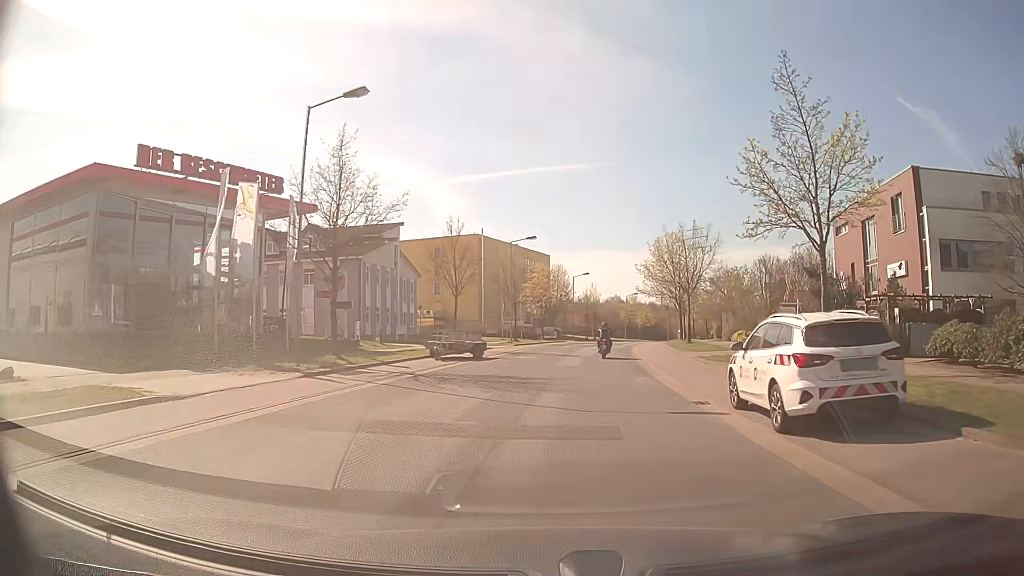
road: residential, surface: asphalt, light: Day
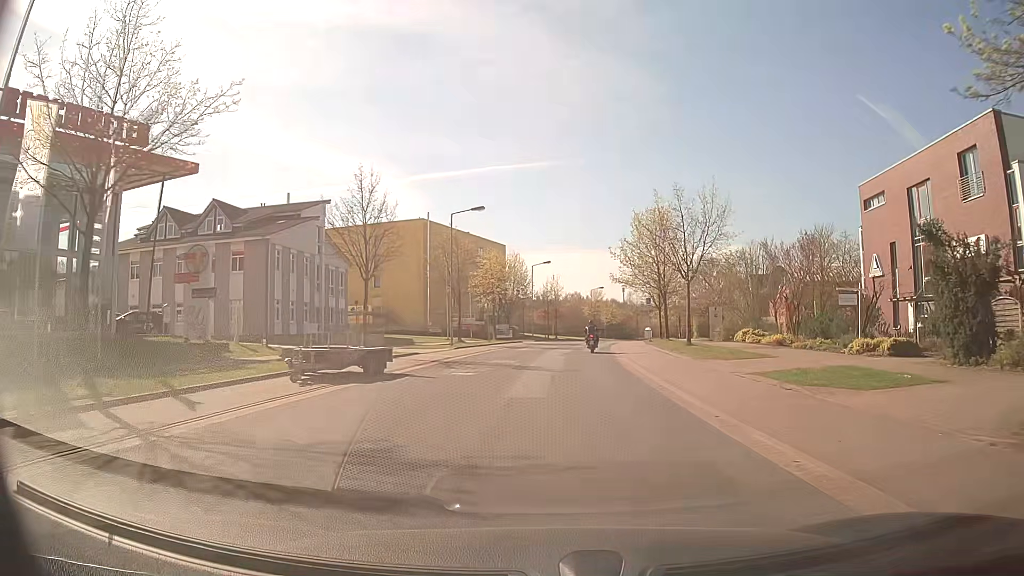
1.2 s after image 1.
(+0.4, +12.1) m; +4°
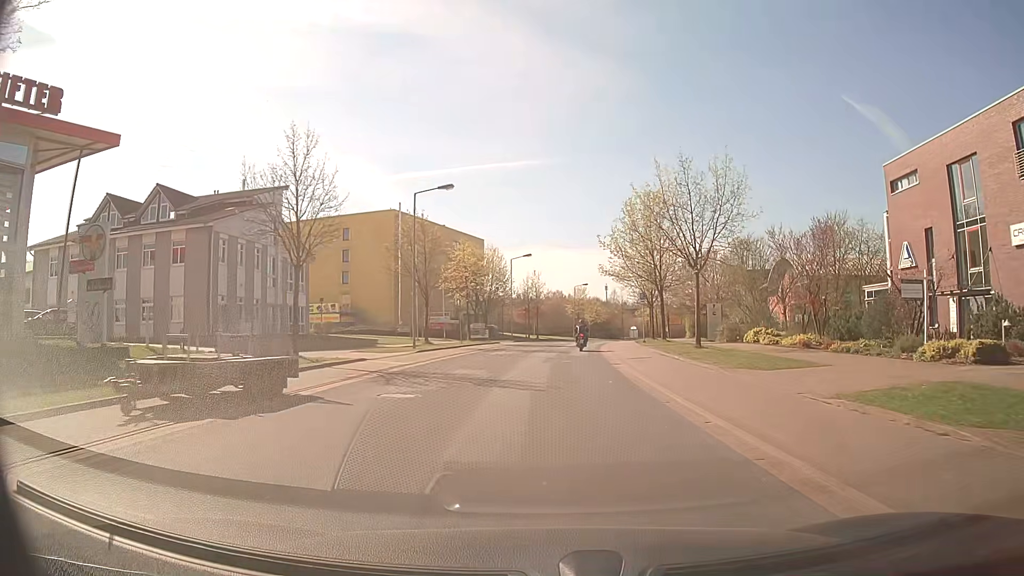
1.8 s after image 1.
(0.0, +6.1) m; +1°
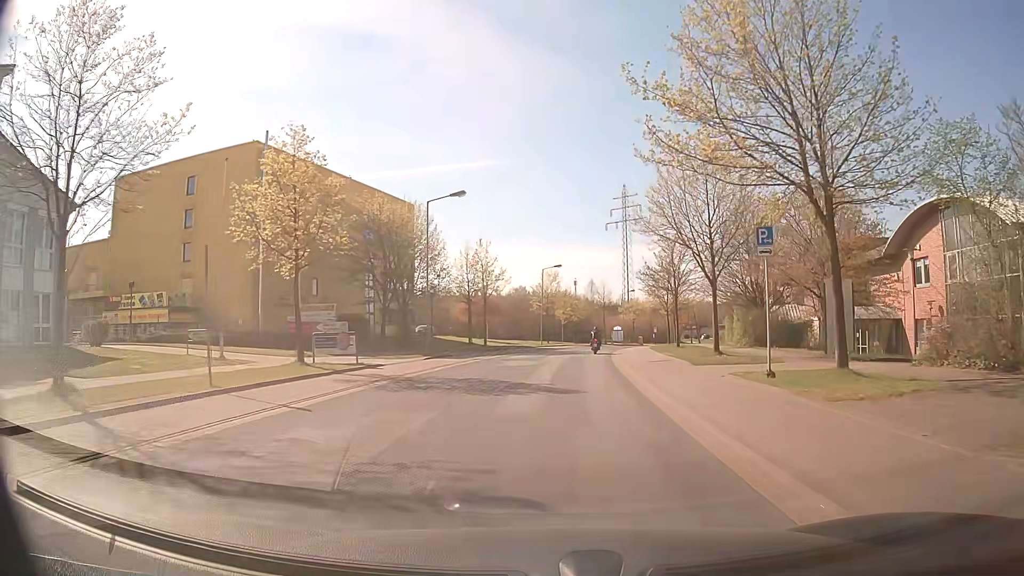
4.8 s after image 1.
(+1.1, +30.5) m; +3°
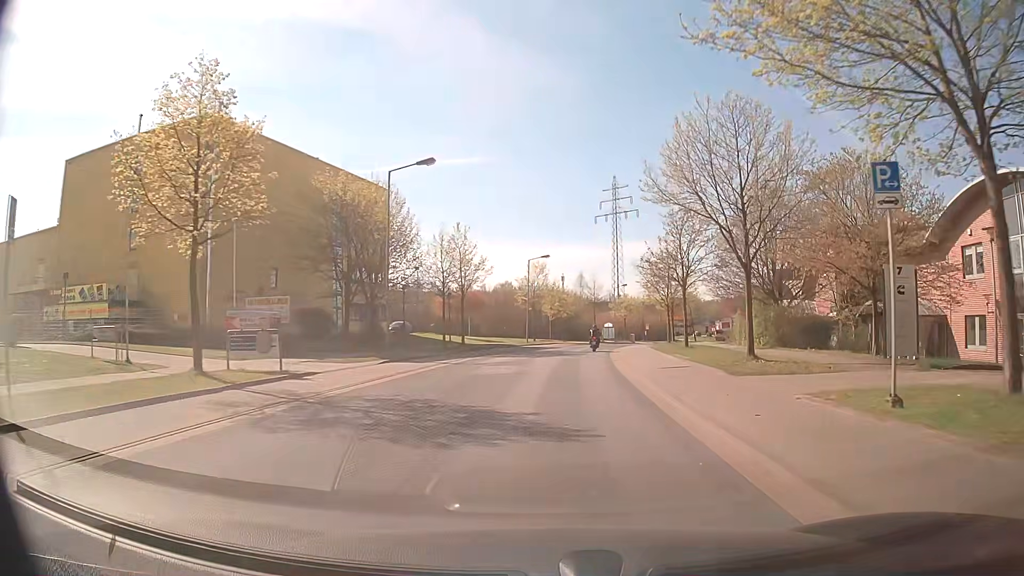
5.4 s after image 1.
(+0.1, +6.2) m; +1°
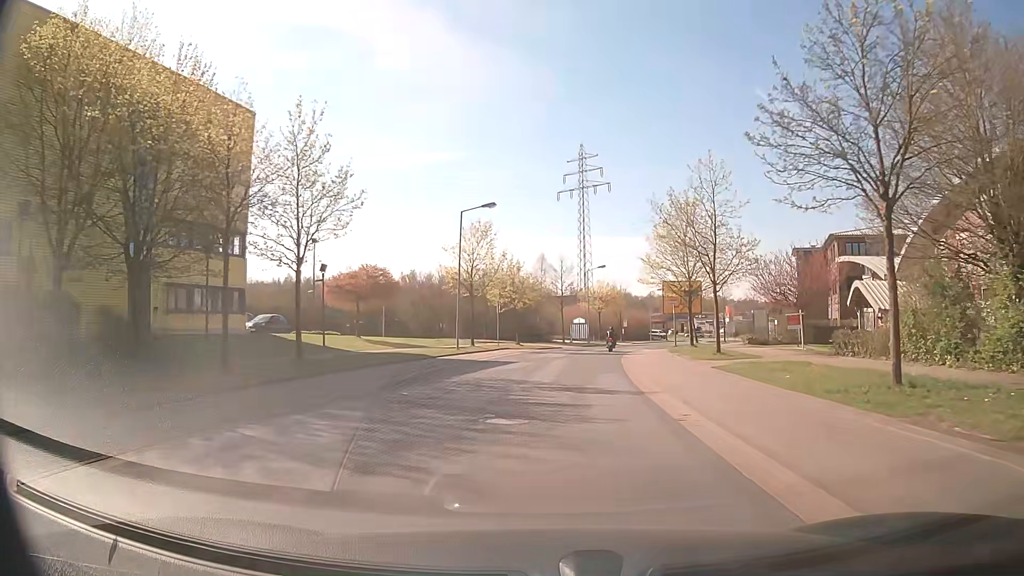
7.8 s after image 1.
(+0.7, +25.1) m; +3°
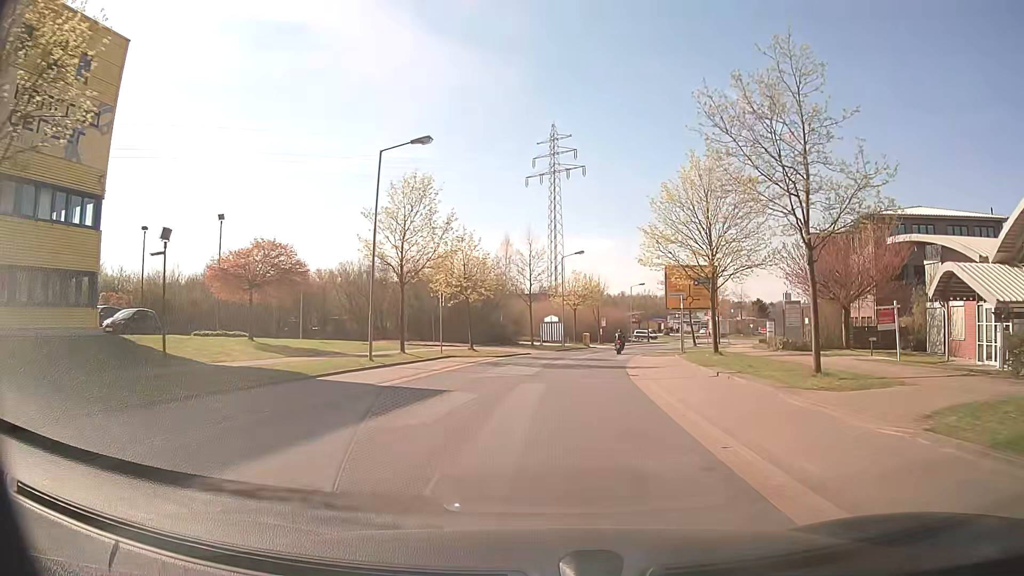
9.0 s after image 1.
(+0.3, +13.1) m; +2°
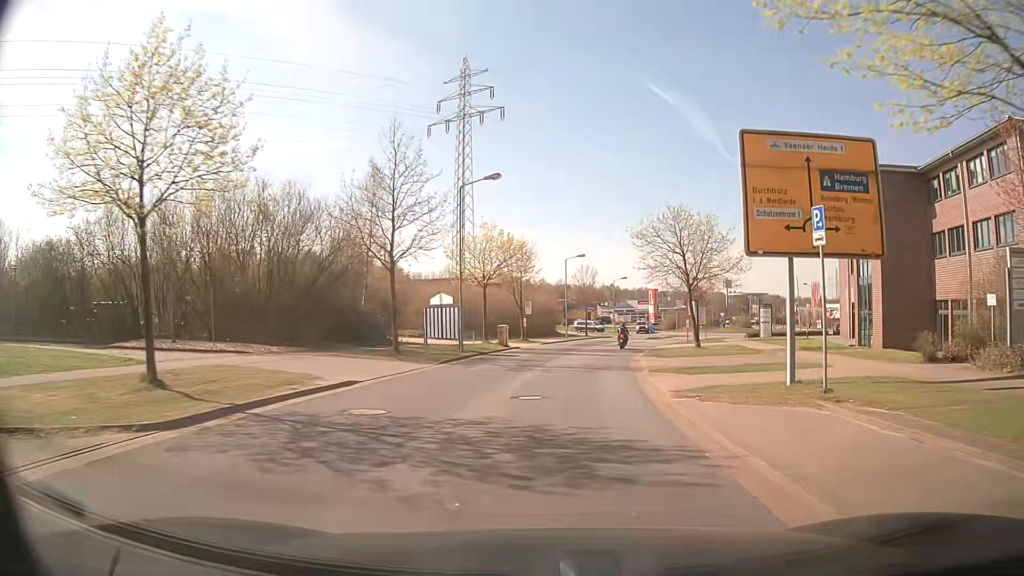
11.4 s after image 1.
(+1.6, +26.2) m; +7°
(0, +10) (+1, +20) (+2, +30) (+4, +40) (+6, +49) (+9, +59) (+13, +68) (+17, +77) (+24, +85) (+33, +88) m
